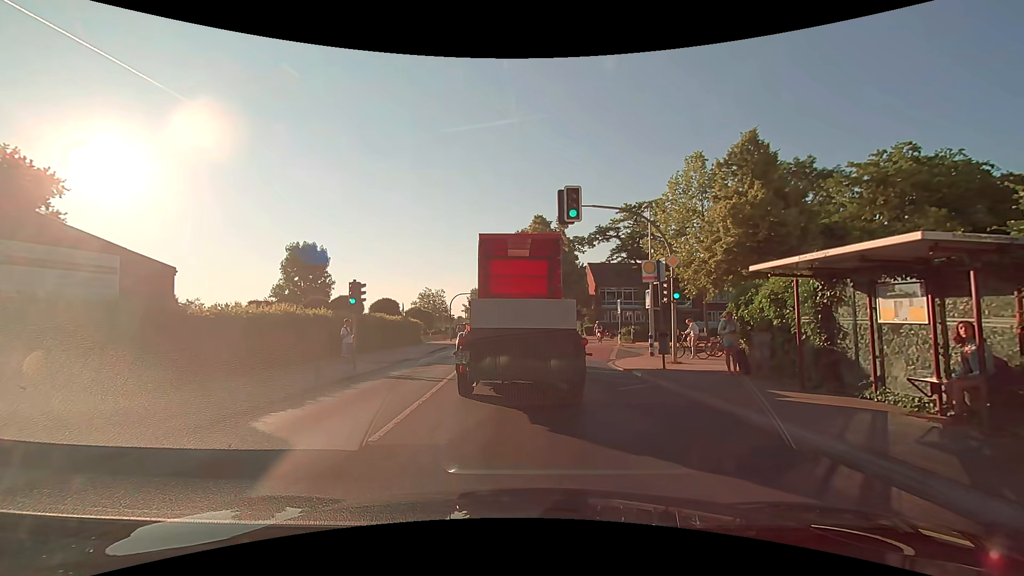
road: secondary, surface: asphalt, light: Day
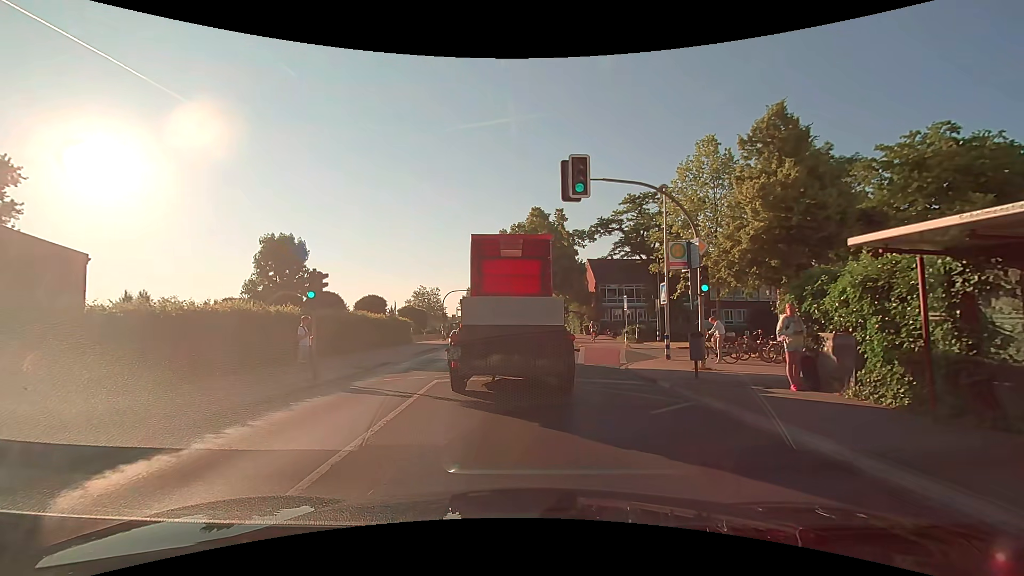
(+0.1, +3.4) m; +2°
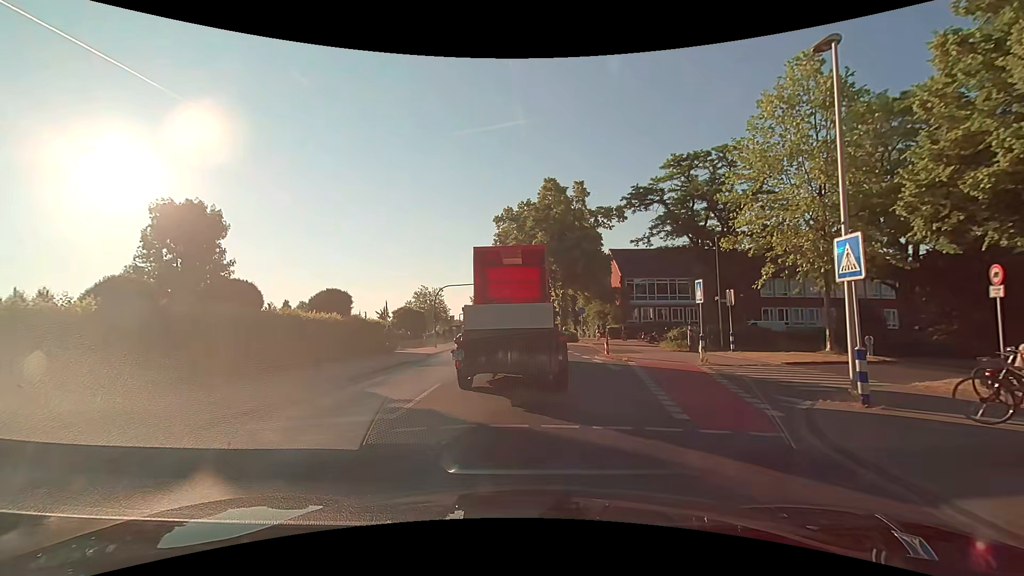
(-0.2, +11.5) m; -2°
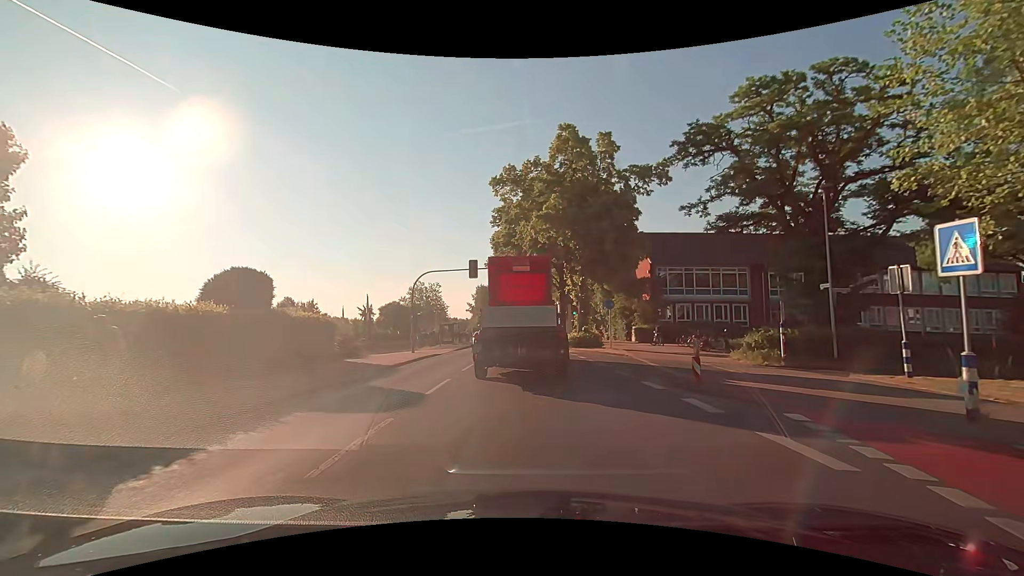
(-0.1, +11.3) m; -1°
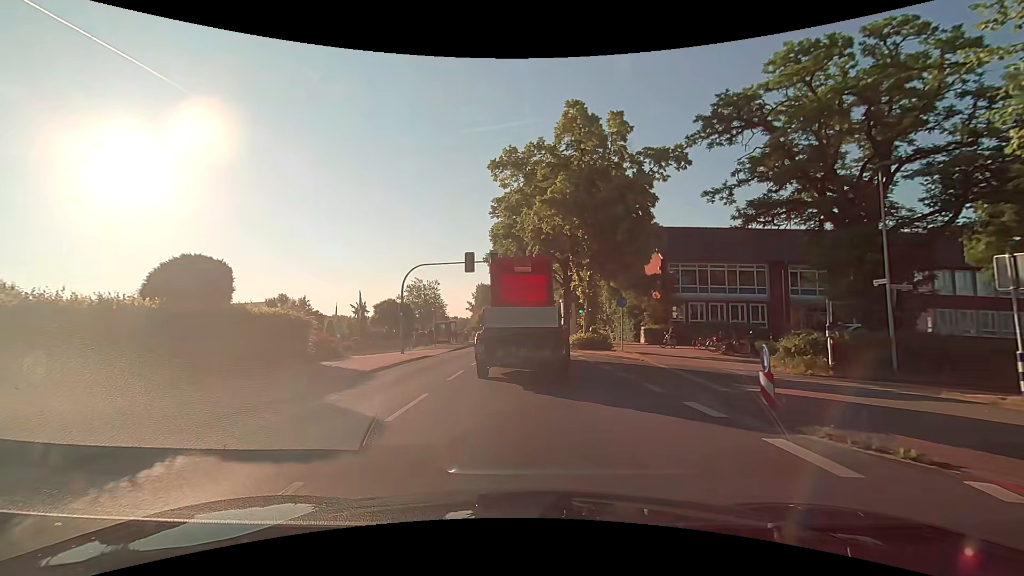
(0.0, +3.3) m; +1°
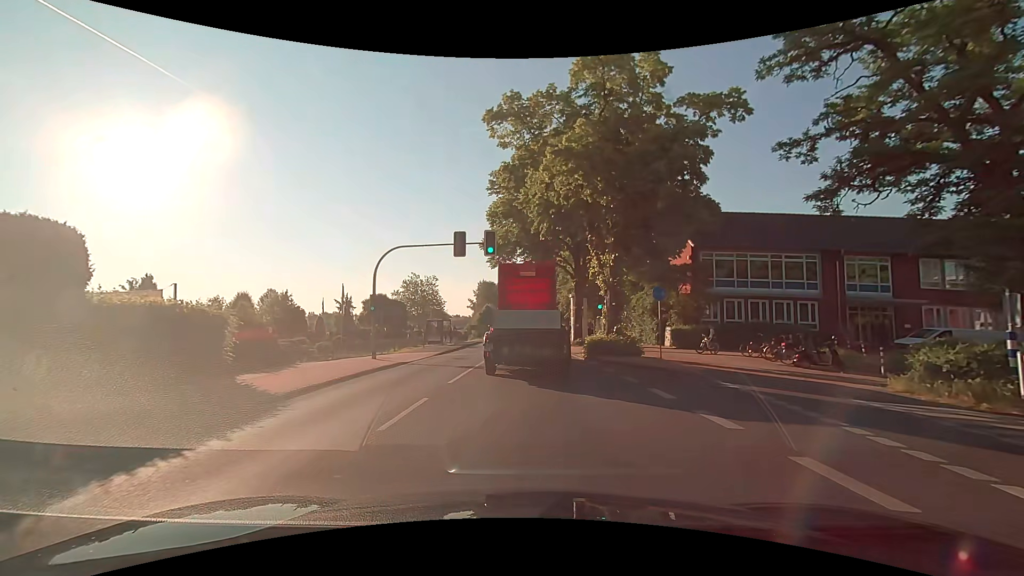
(0.0, +6.8) m; 0°
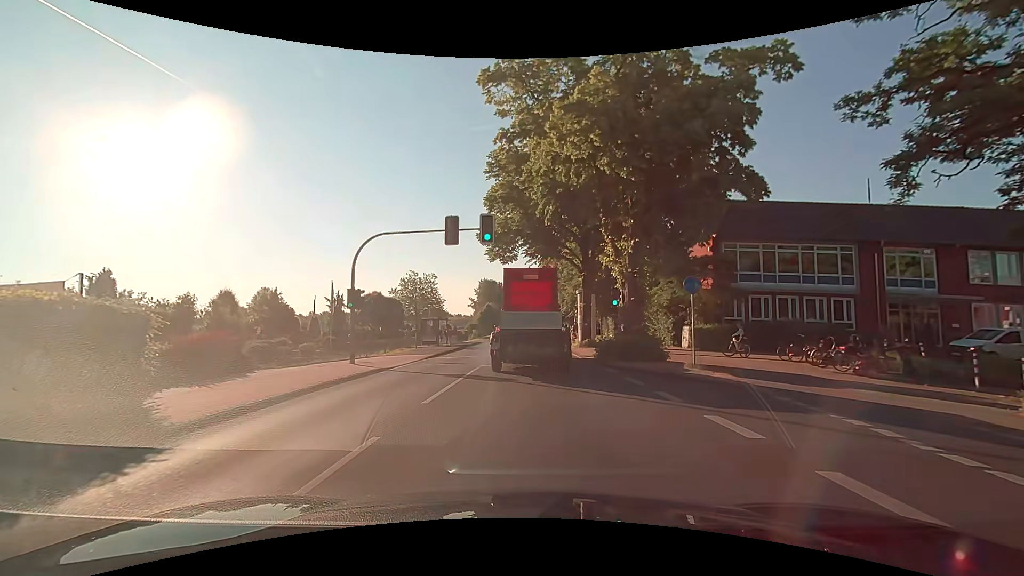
(-0.1, +3.6) m; -1°
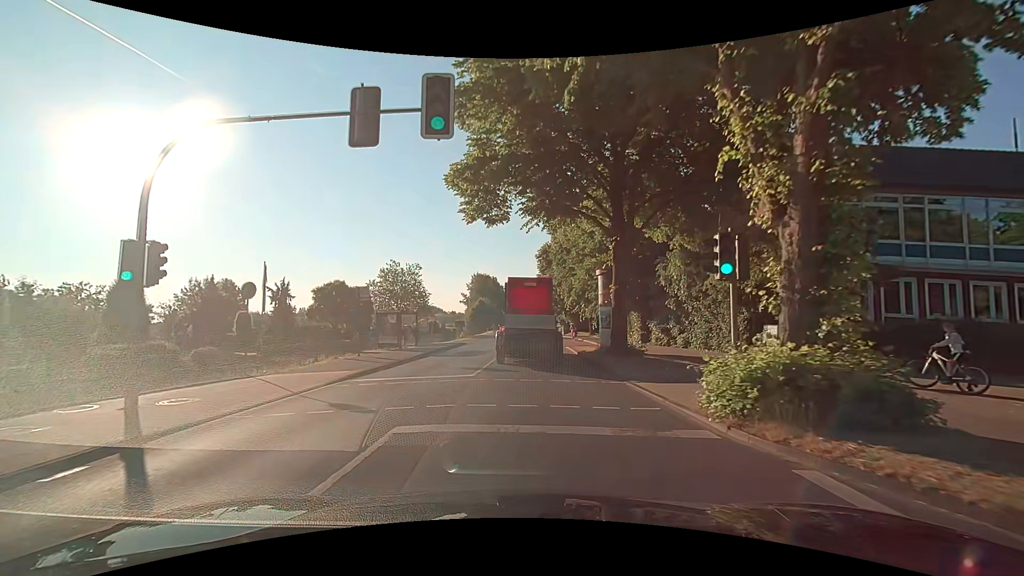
(-0.1, +12.3) m; 0°
(0, +10) (0, +20) (+1, +30) (+1, +40) (+1, +50) (+1, +60) (+1, +70) (+1, +80) (+1, +90) (+1, +100) m
